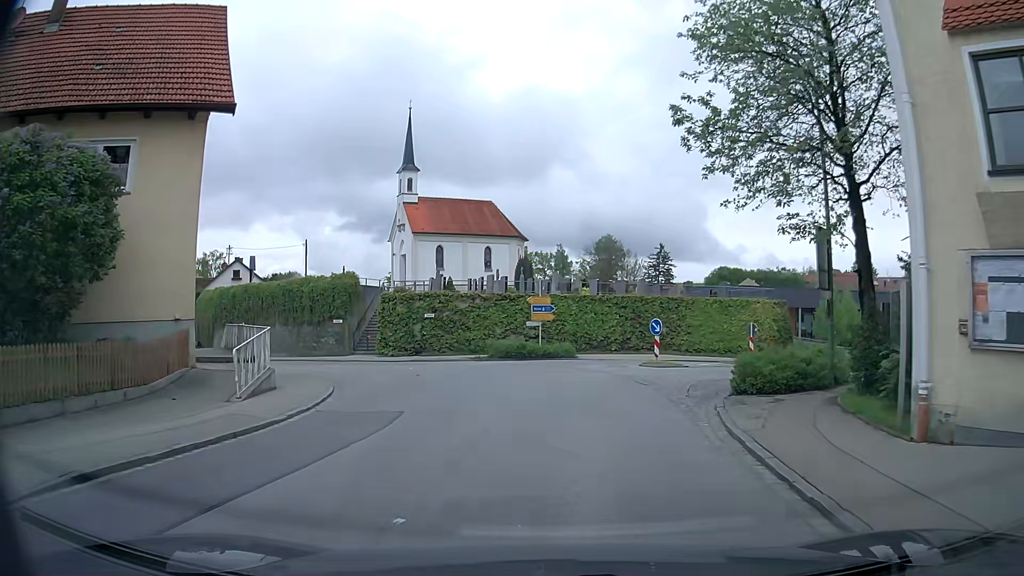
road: secondary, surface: asphalt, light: Day
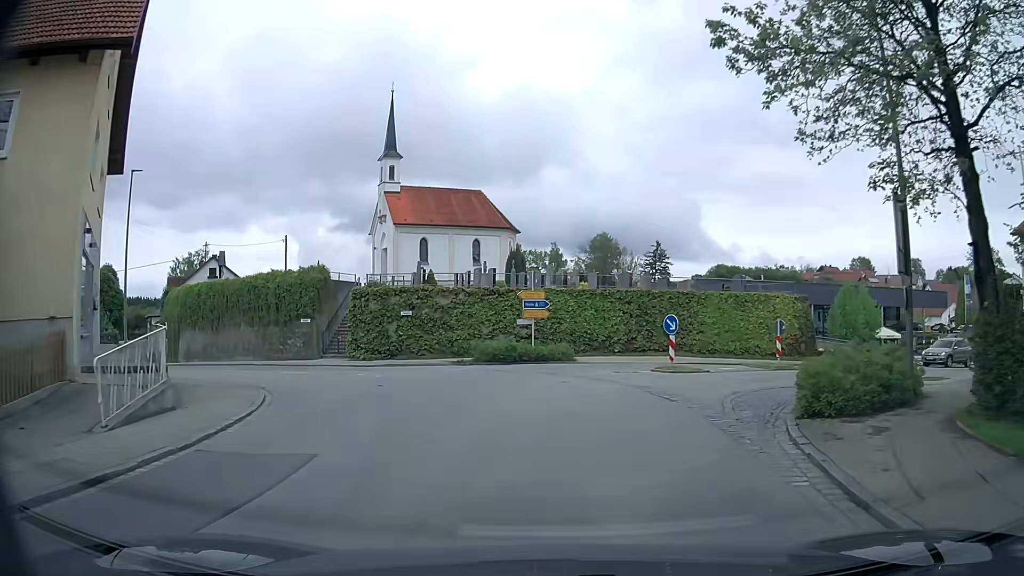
(0.0, +4.2) m; 0°
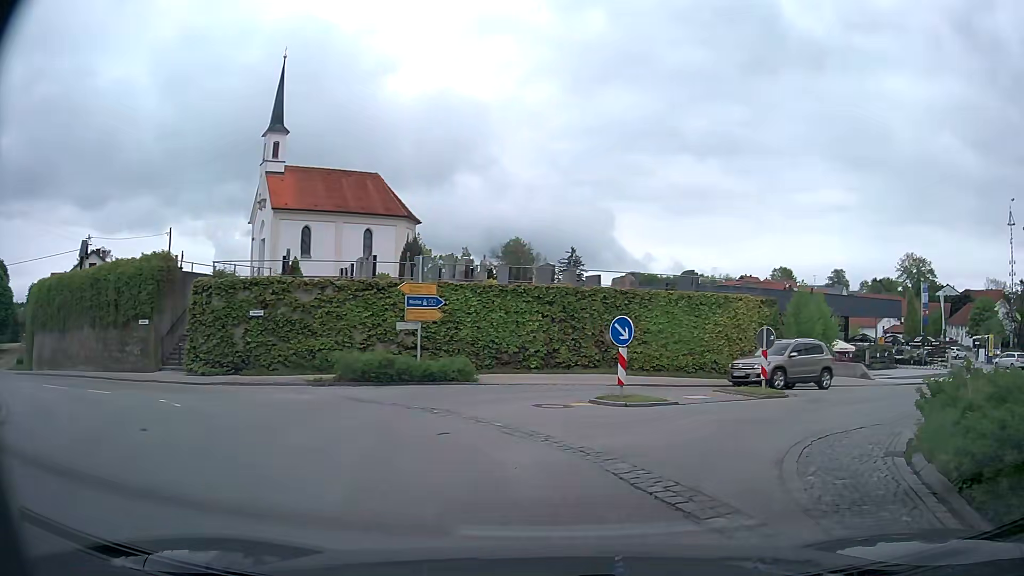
(+0.2, +7.4) m; +8°
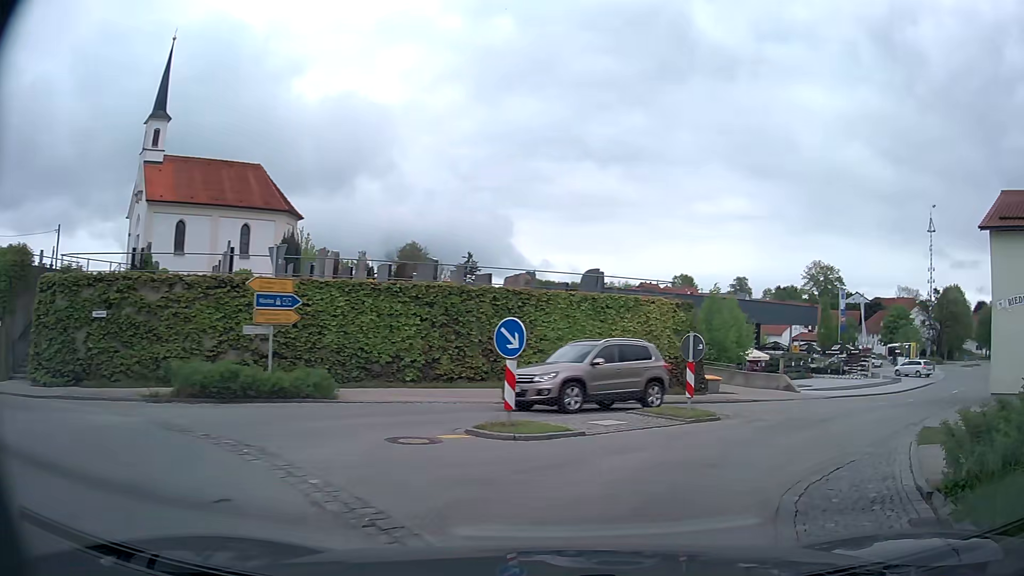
(+0.2, +3.5) m; +7°
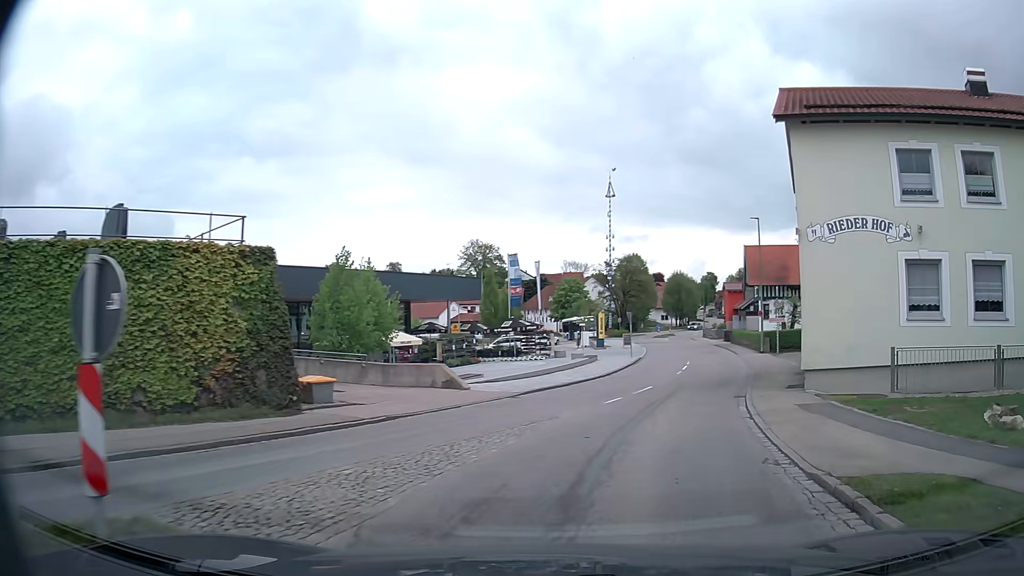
(+3.2, +10.6) m; +29°
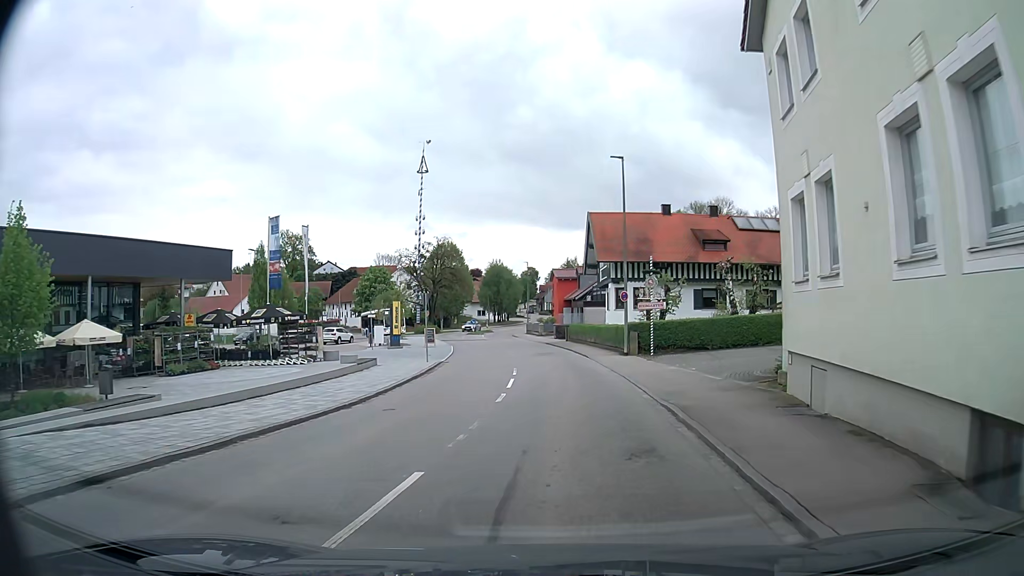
(+2.6, +14.8) m; +16°
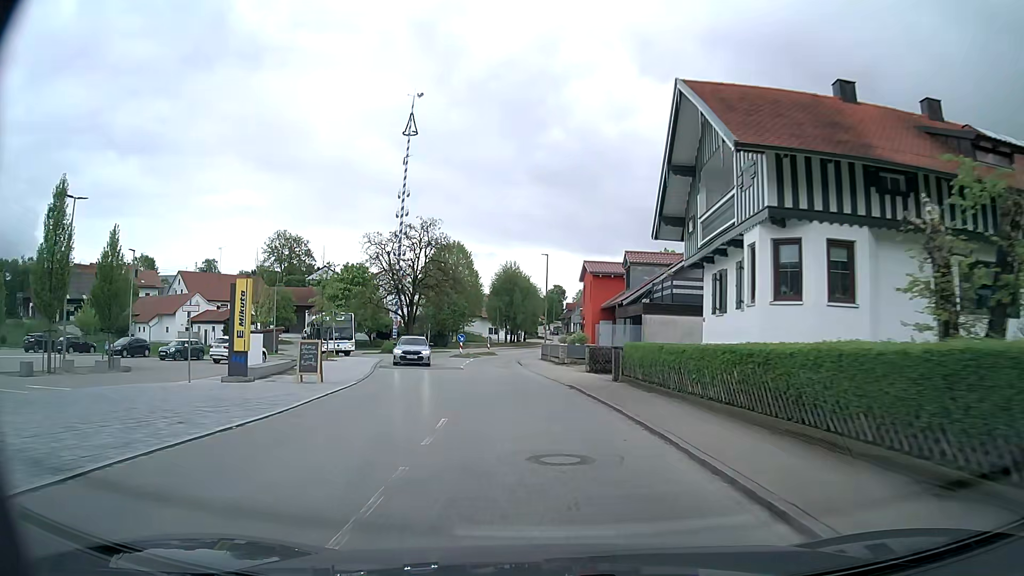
(+0.6, +27.3) m; -1°
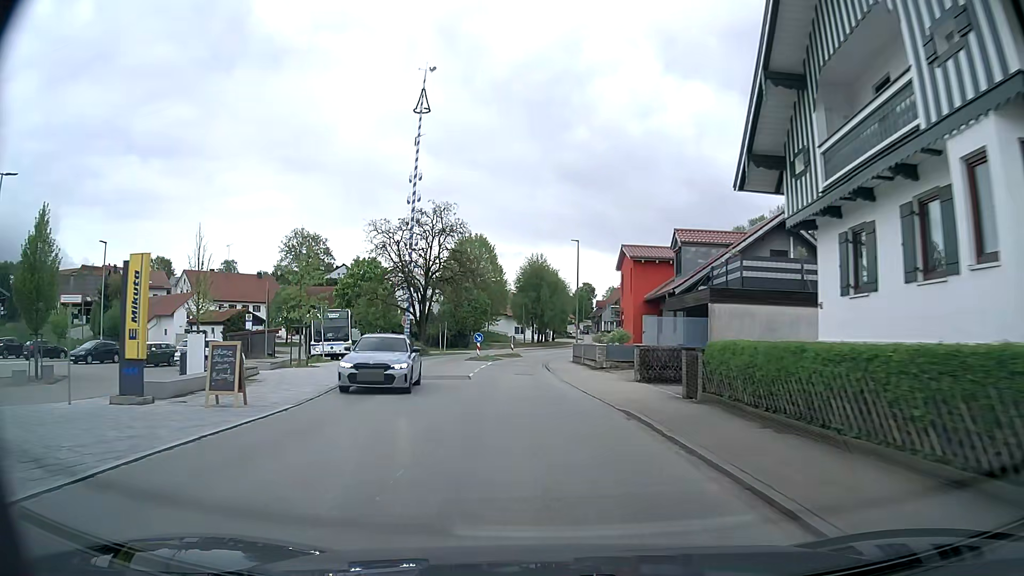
(-0.1, +7.7) m; -2°
(0, +10) (-1, +20) (-2, +30) (-2, +40) (-2, +50) (0, +60) (+1, +70) (+4, +79) (+6, +89) (+8, +99) m
